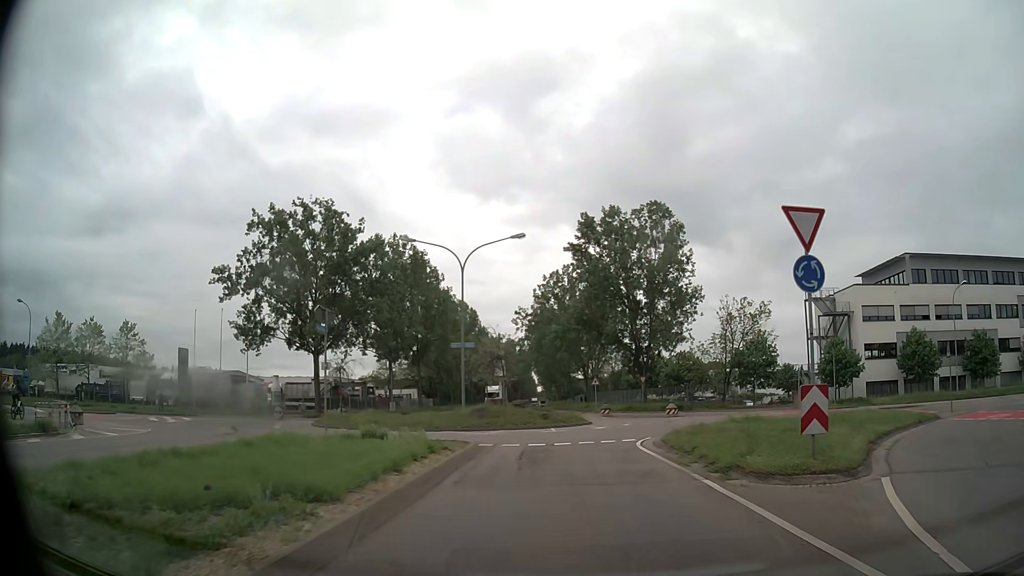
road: secondary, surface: asphalt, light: Day
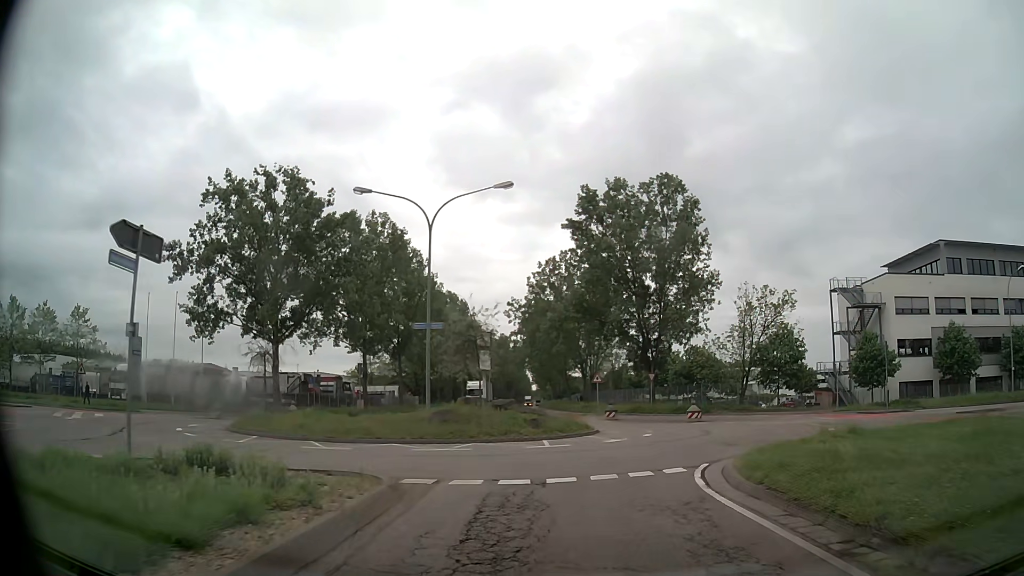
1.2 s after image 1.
(0.0, +8.6) m; 0°
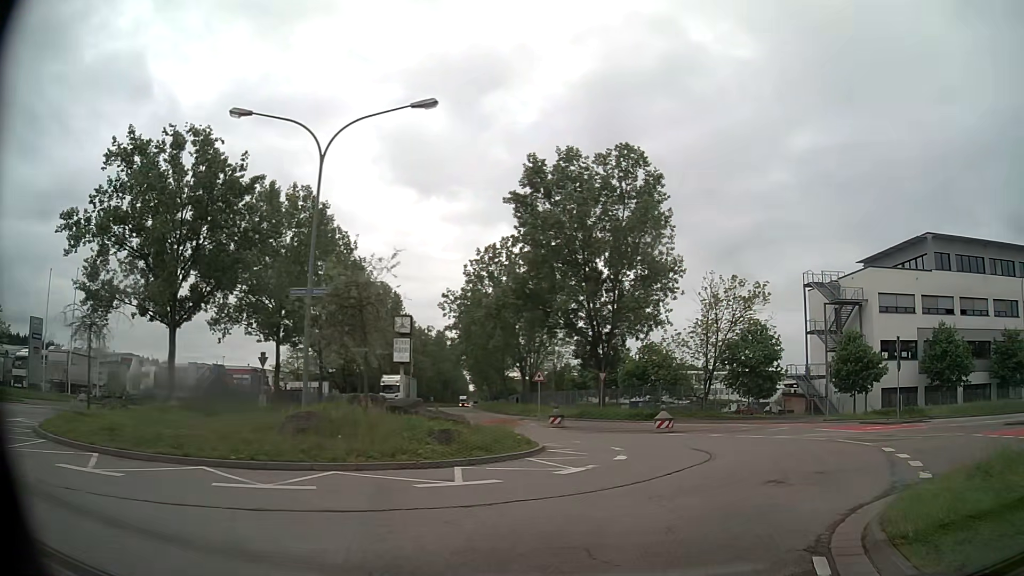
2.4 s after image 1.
(+0.2, +7.9) m; +5°
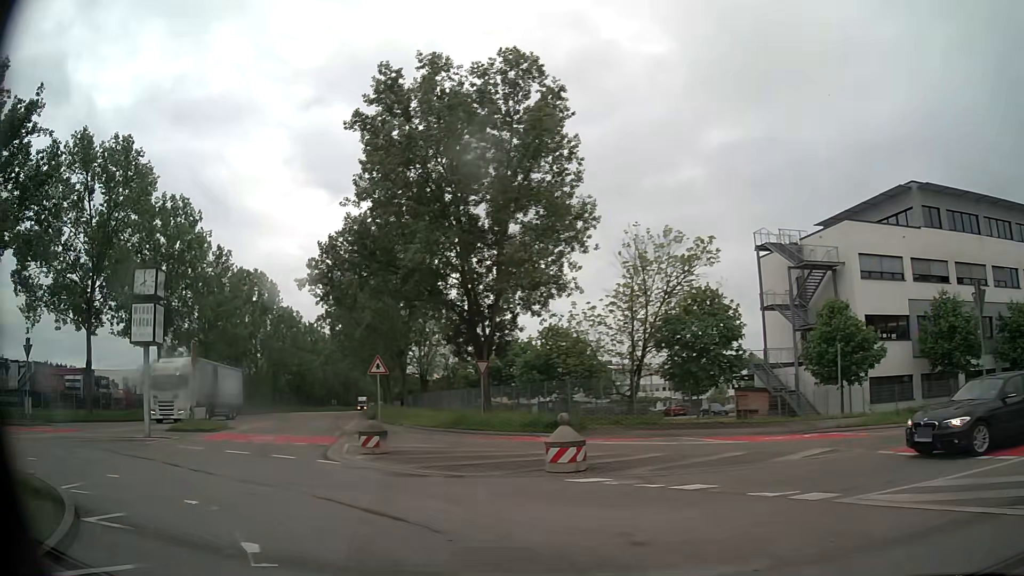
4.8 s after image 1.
(+2.6, +14.8) m; +8°
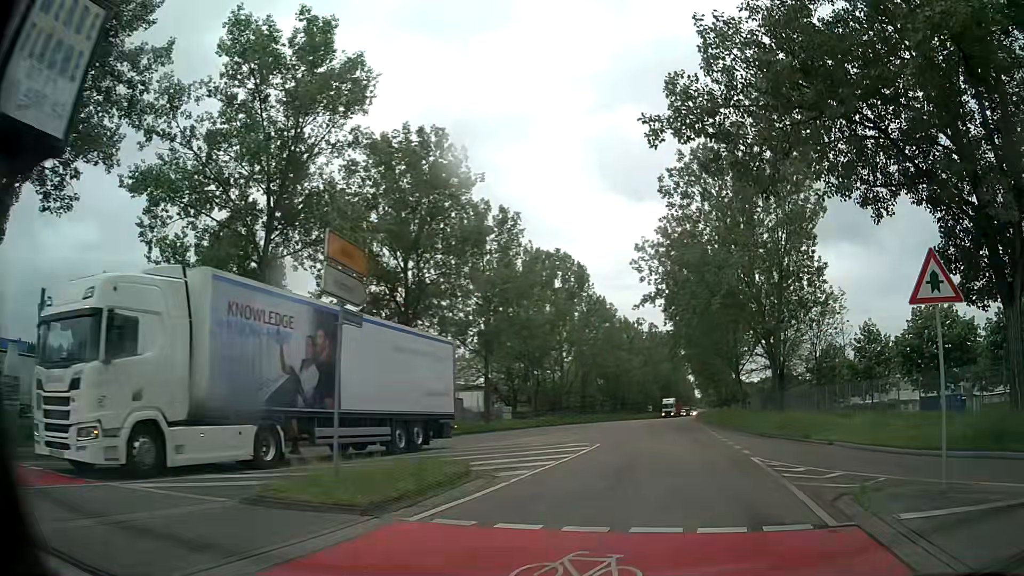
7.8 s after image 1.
(-7.4, +17.7) m; -28°
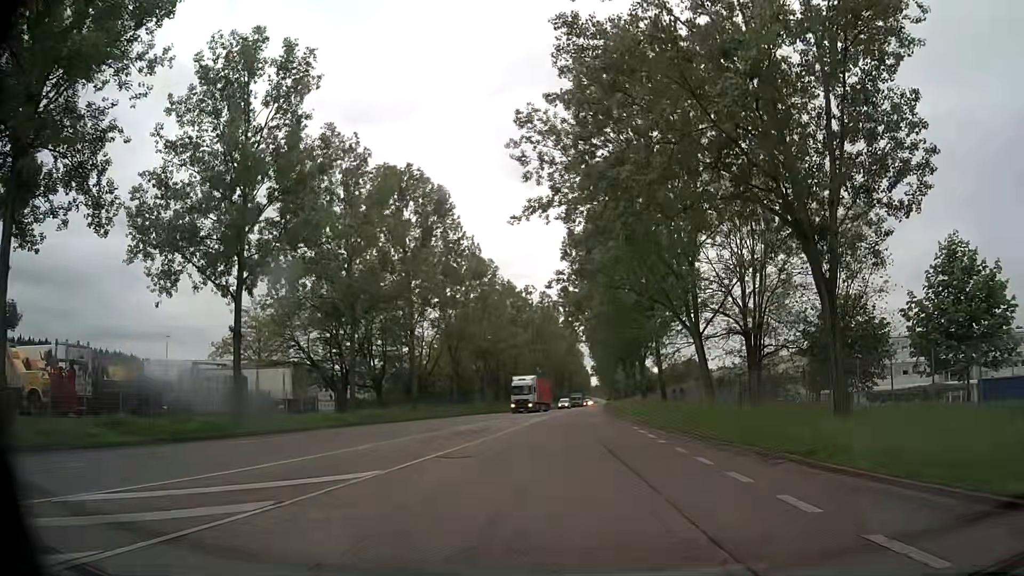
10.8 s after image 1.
(+4.0, +25.9) m; +10°
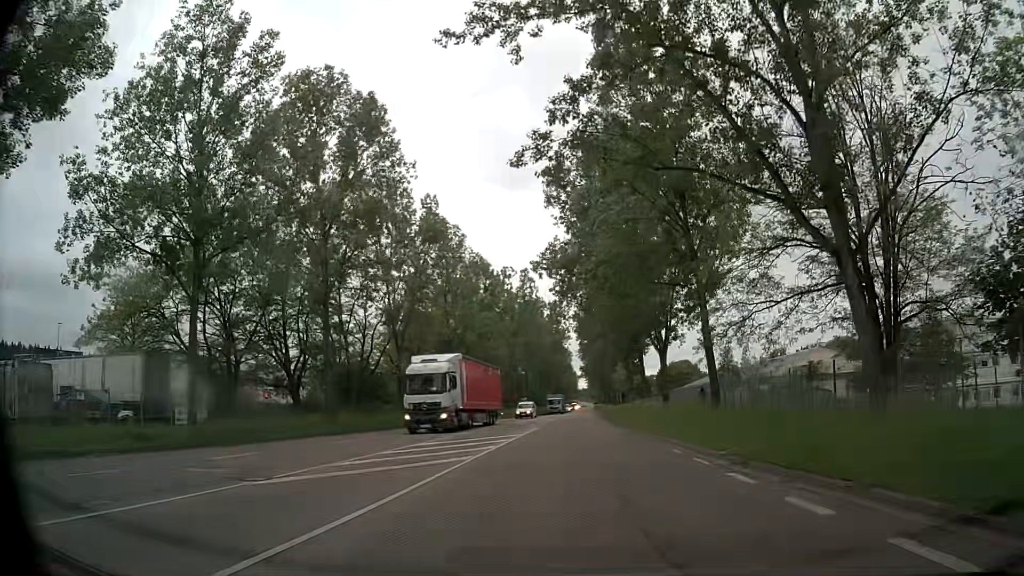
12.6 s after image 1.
(+0.3, +18.7) m; +1°
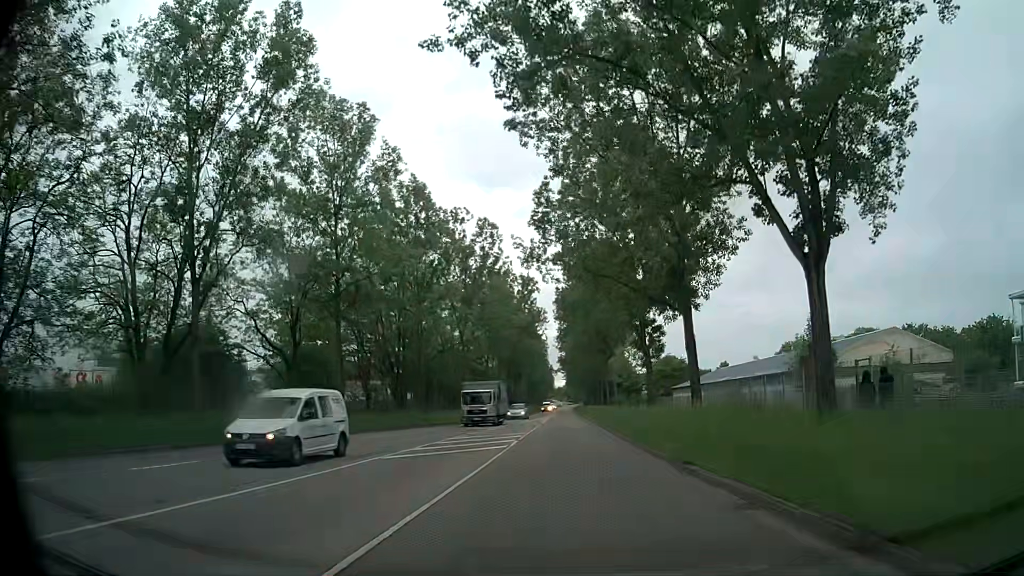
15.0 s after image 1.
(+0.6, +28.2) m; +2°
(0, +10) (0, +20) (0, +30) (0, +40) (+1, +50) (+1, +60) (+1, +70) (+1, +80) (+2, +90) (+2, +100) m
